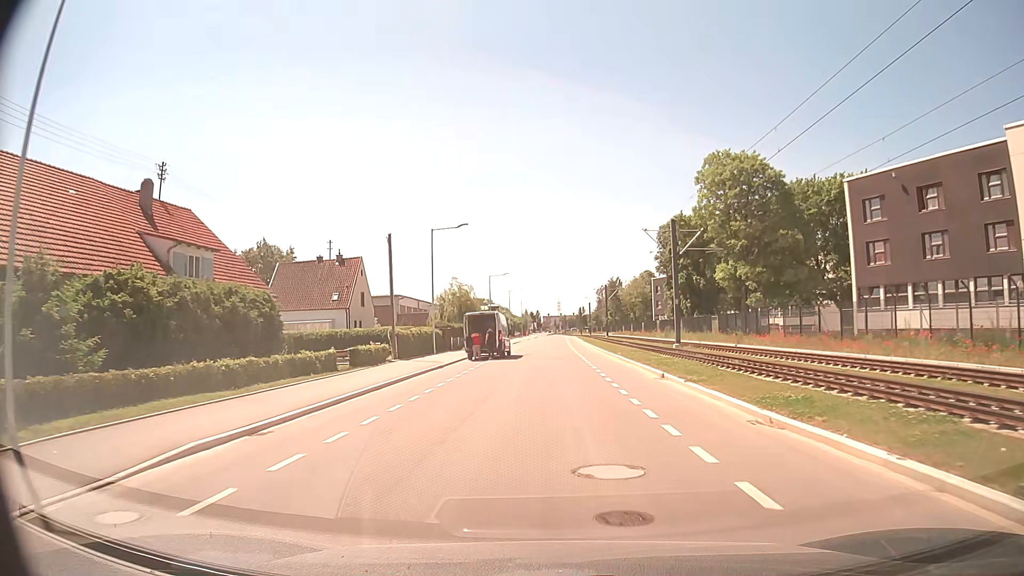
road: residential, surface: asphalt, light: Day
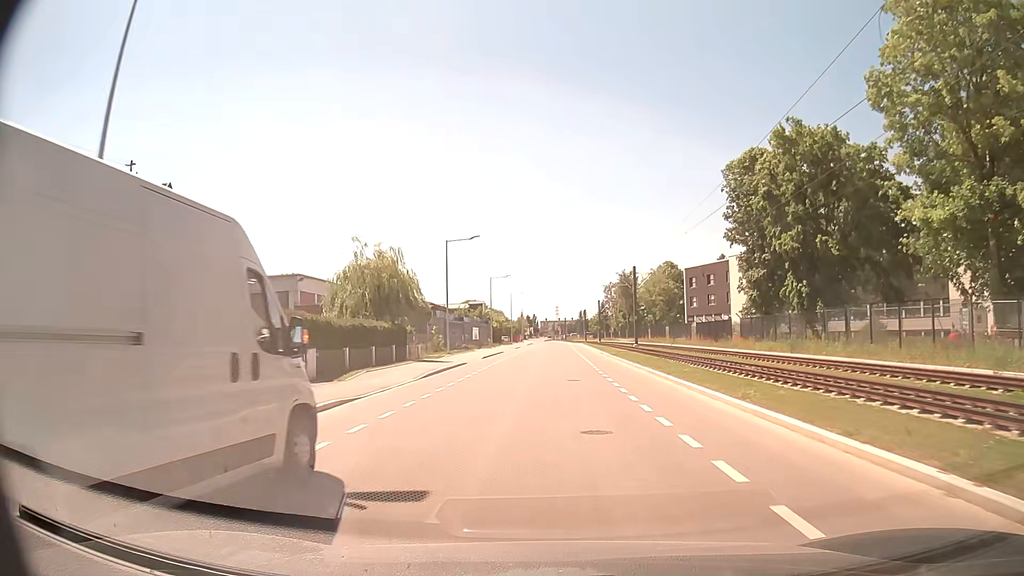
(-0.1, +35.2) m; 0°
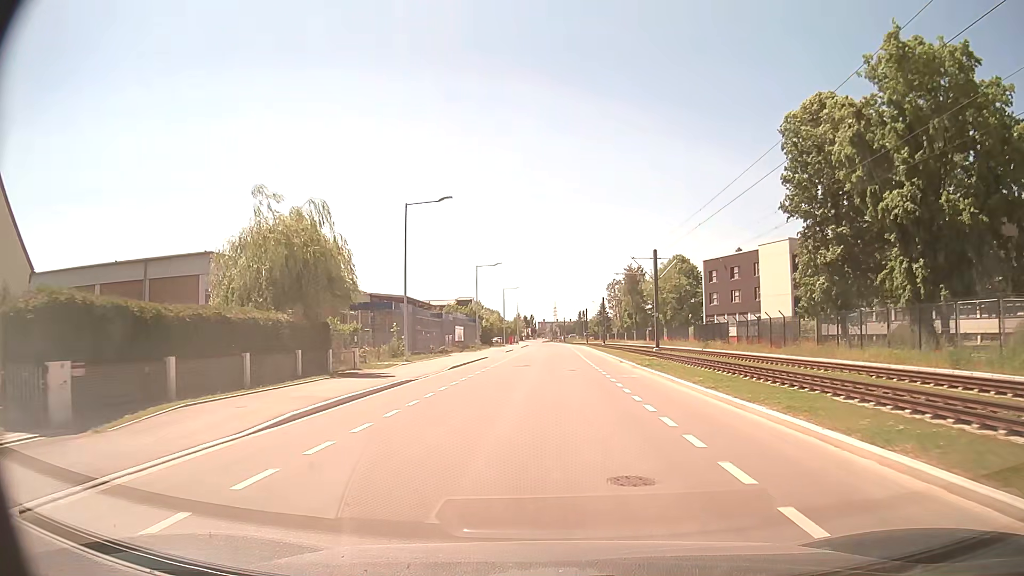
(0.0, +14.0) m; 0°
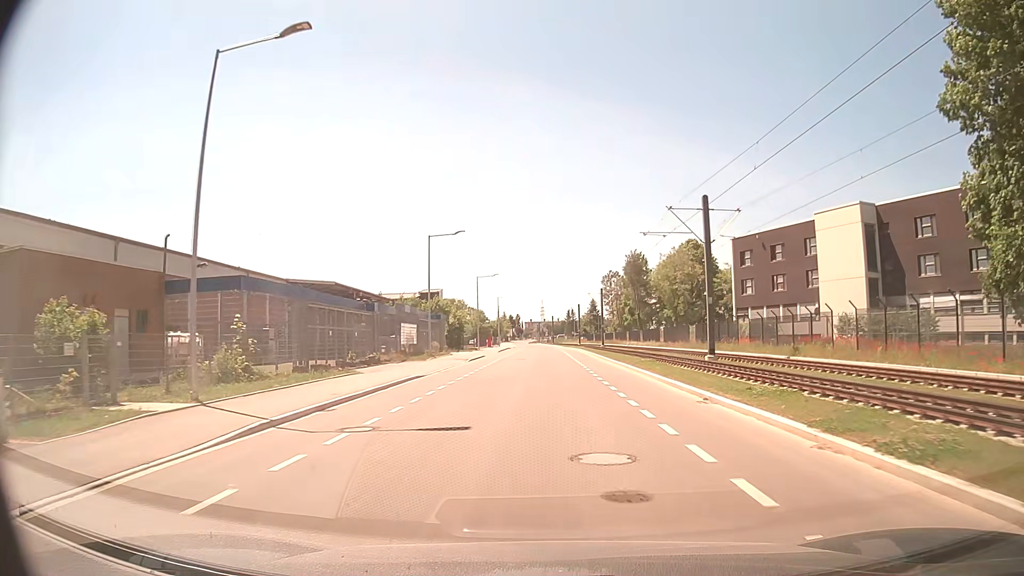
(+0.2, +20.9) m; +1°
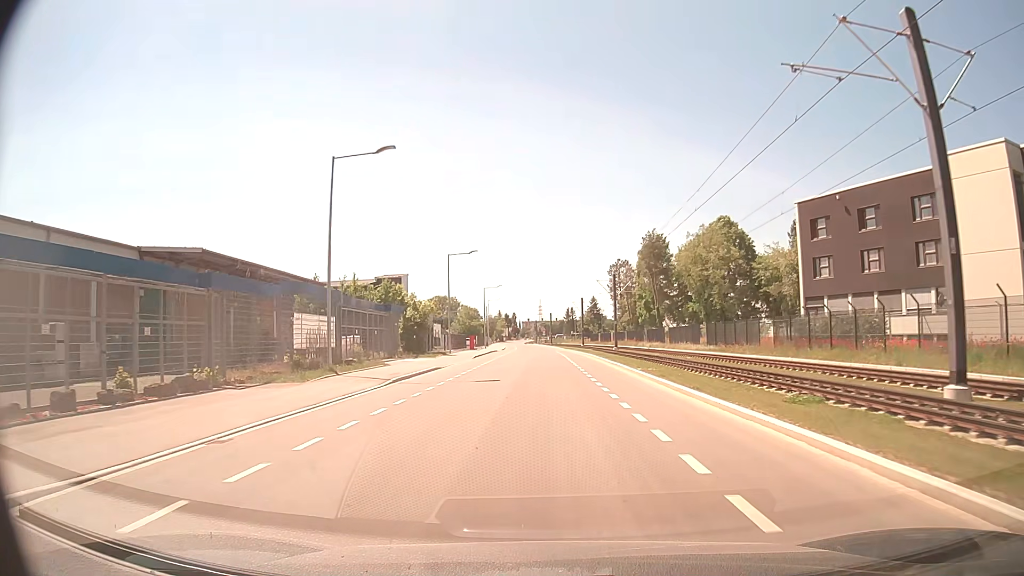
(+0.1, +20.8) m; 0°
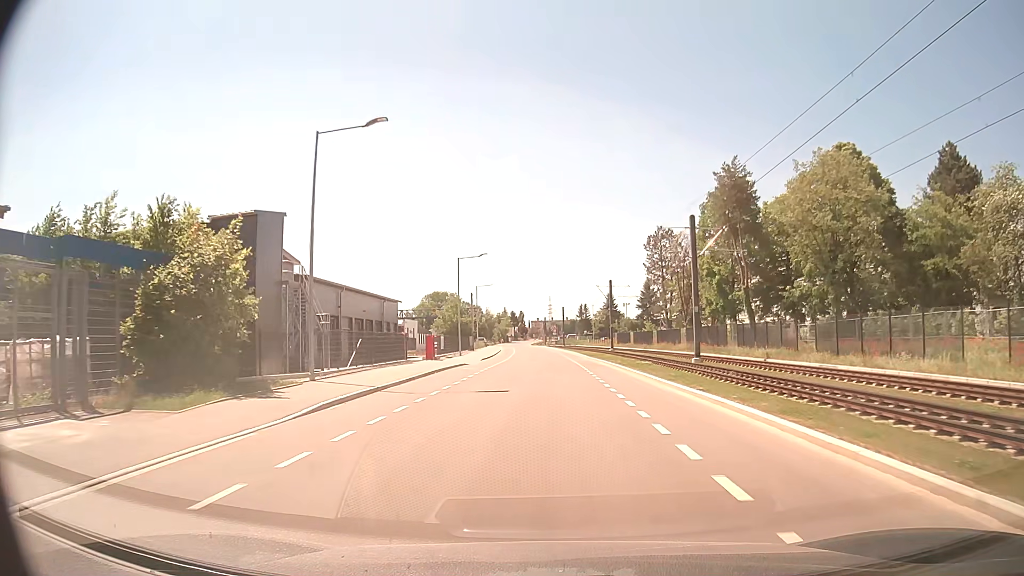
(-0.2, +35.2) m; -1°
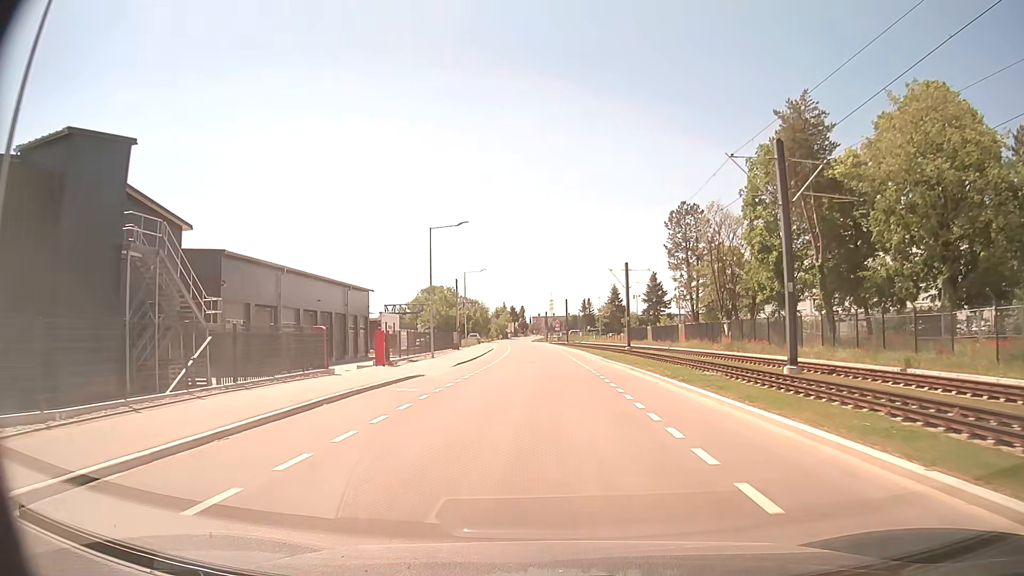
(0.0, +14.4) m; -1°
